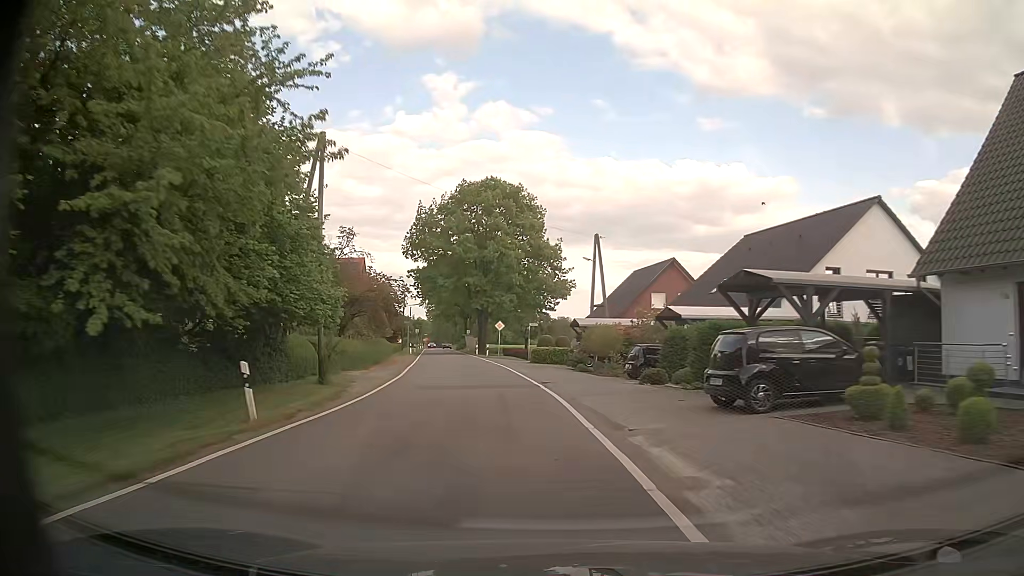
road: tertiary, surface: asphalt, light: Day
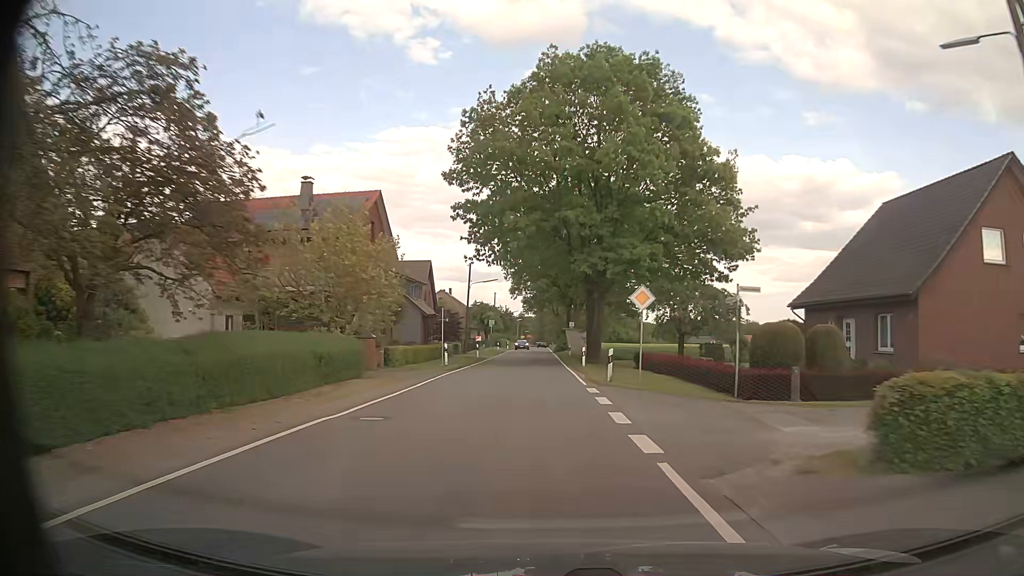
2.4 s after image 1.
(-3.5, +36.0) m; -10°
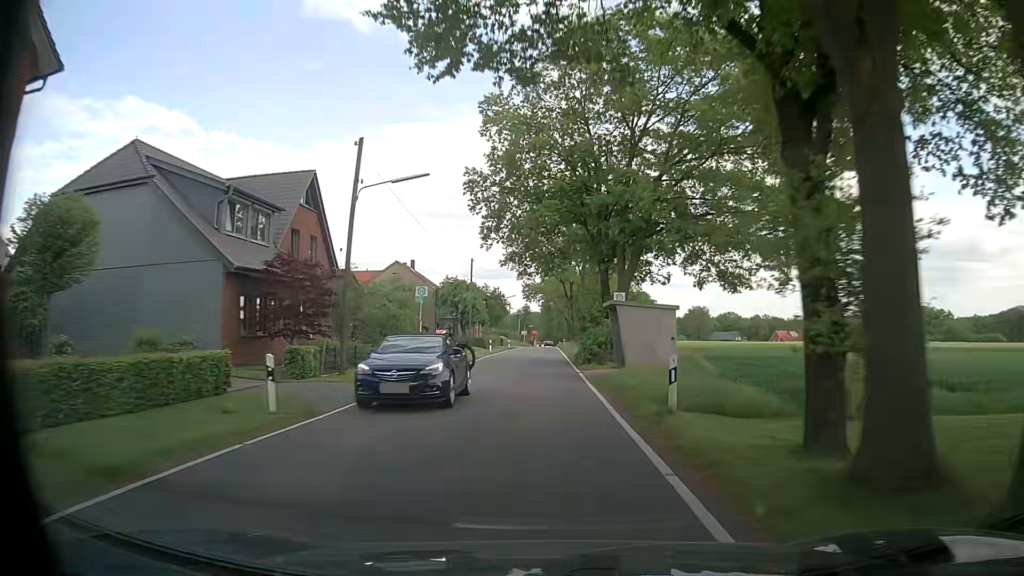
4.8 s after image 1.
(-0.3, +39.1) m; -1°
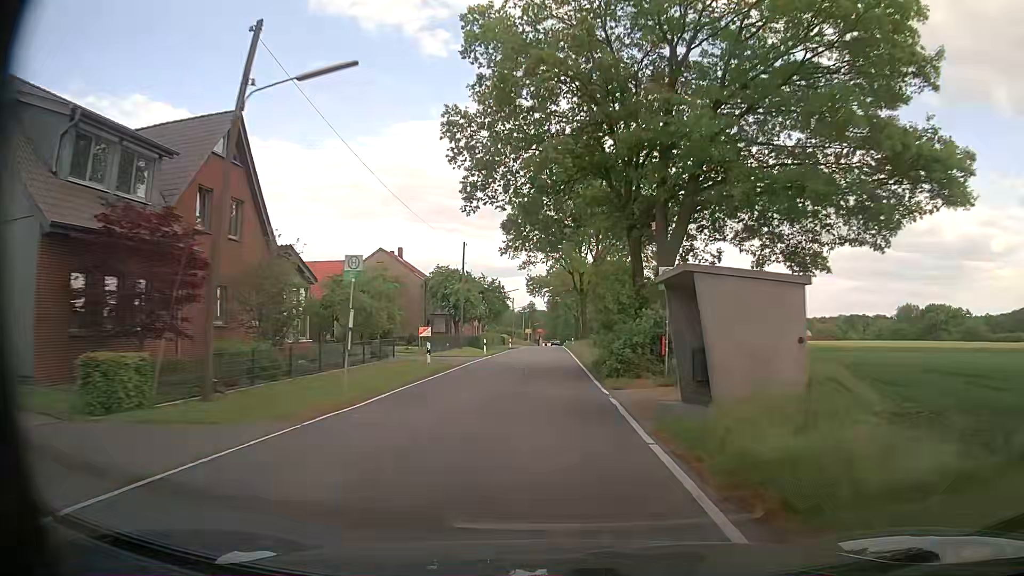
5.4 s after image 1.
(0.0, +10.0) m; 0°
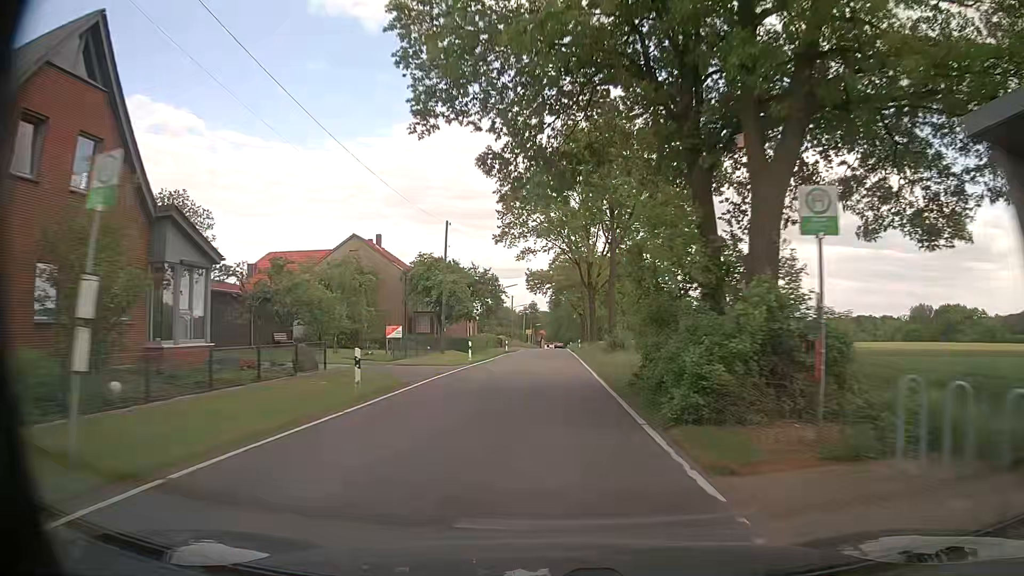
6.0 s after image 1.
(0.0, +10.1) m; 0°
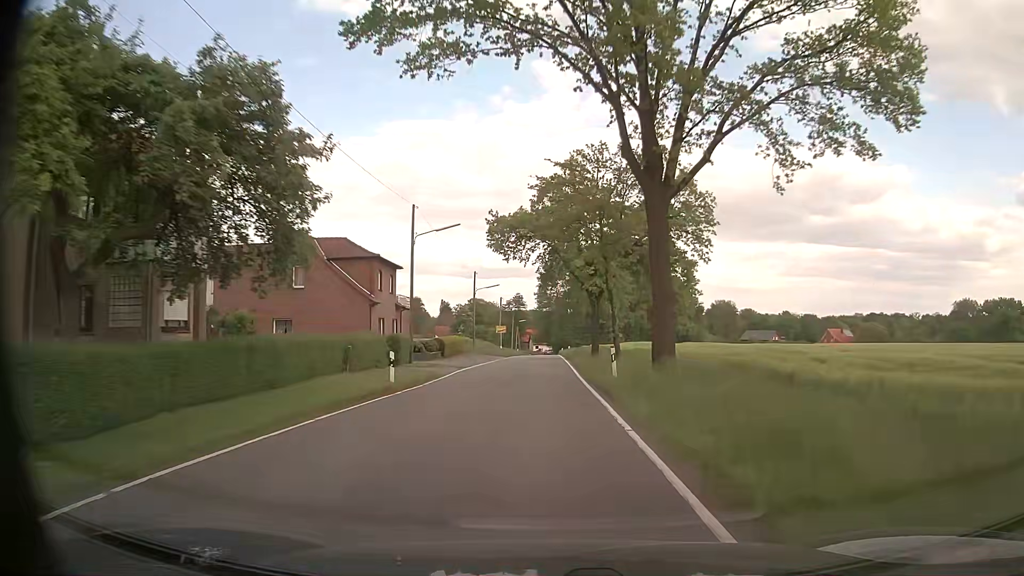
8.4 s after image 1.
(+0.8, +42.3) m; +1°
